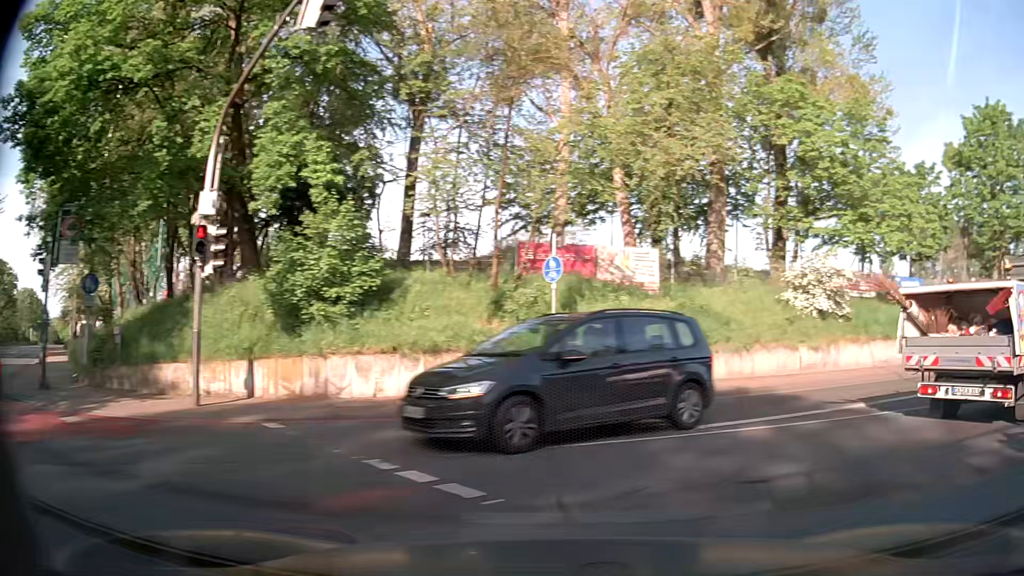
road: secondary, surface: asphalt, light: Day
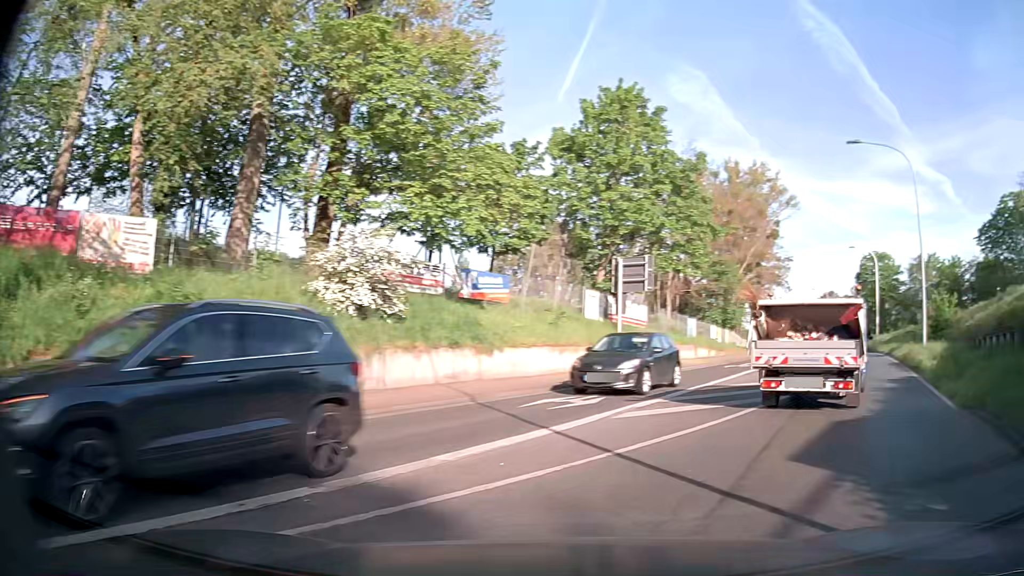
(+1.8, +5.7) m; +37°
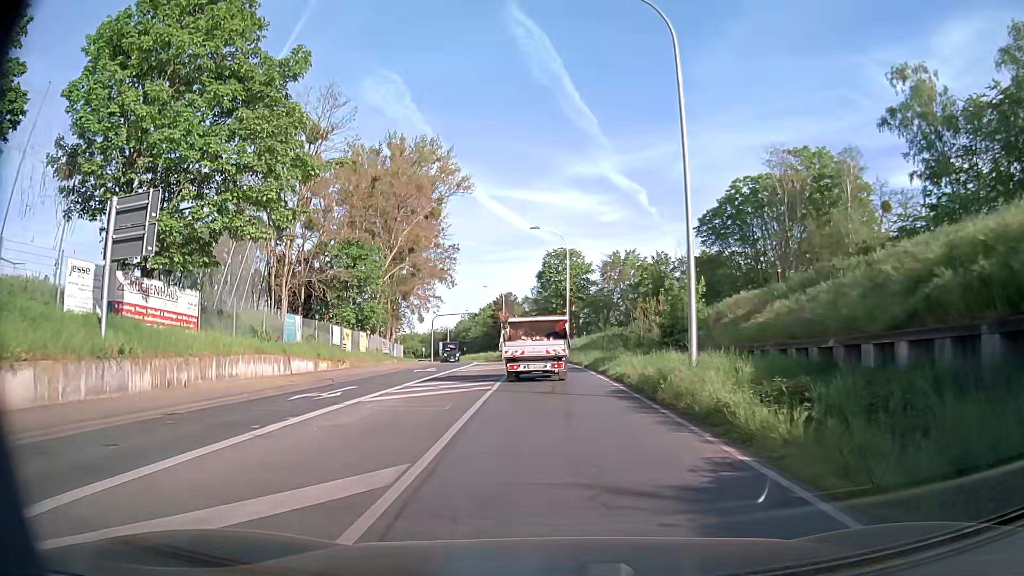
(+5.6, +14.3) m; +27°
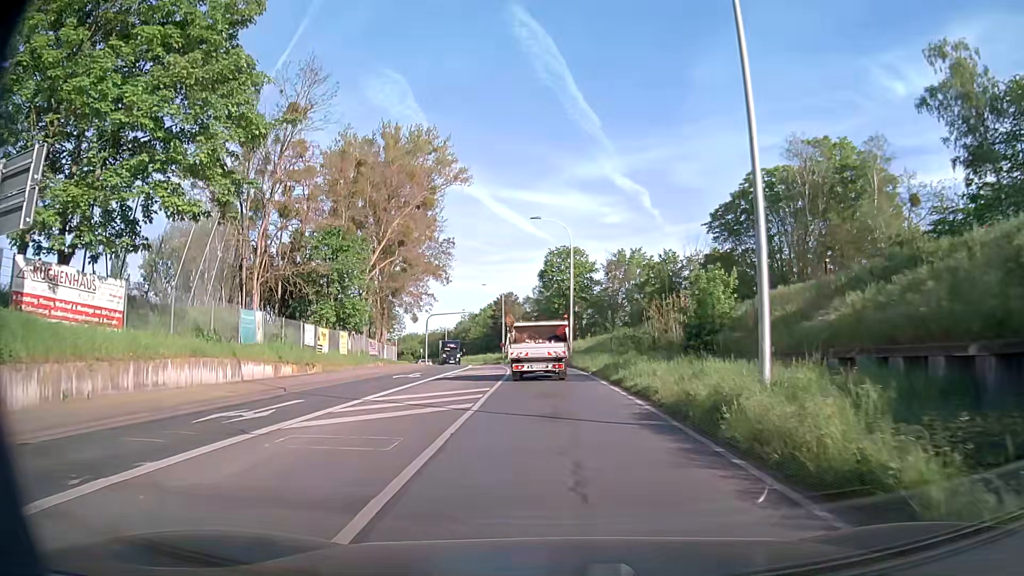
(0.0, +4.9) m; 0°
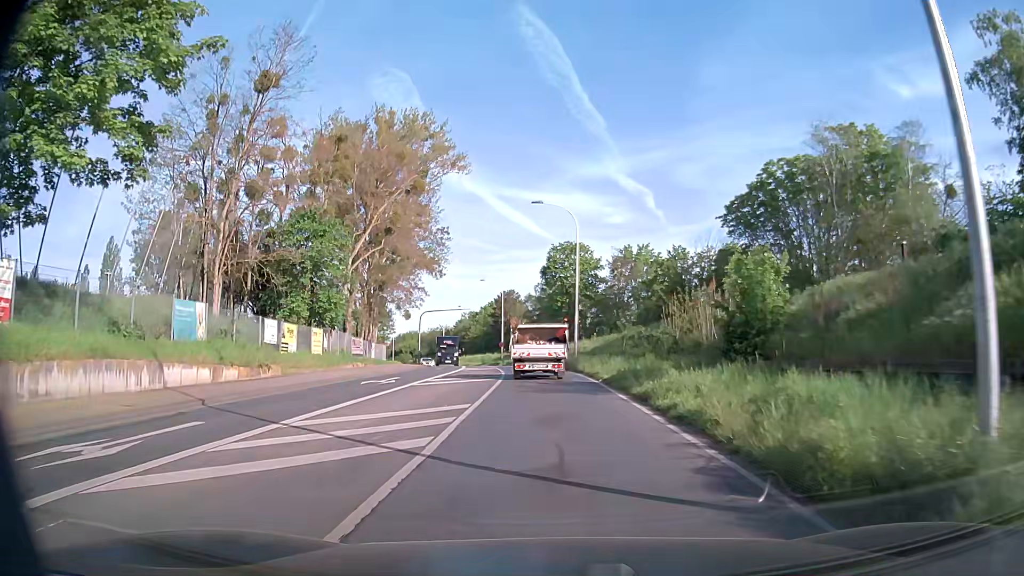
(0.0, +5.4) m; -1°
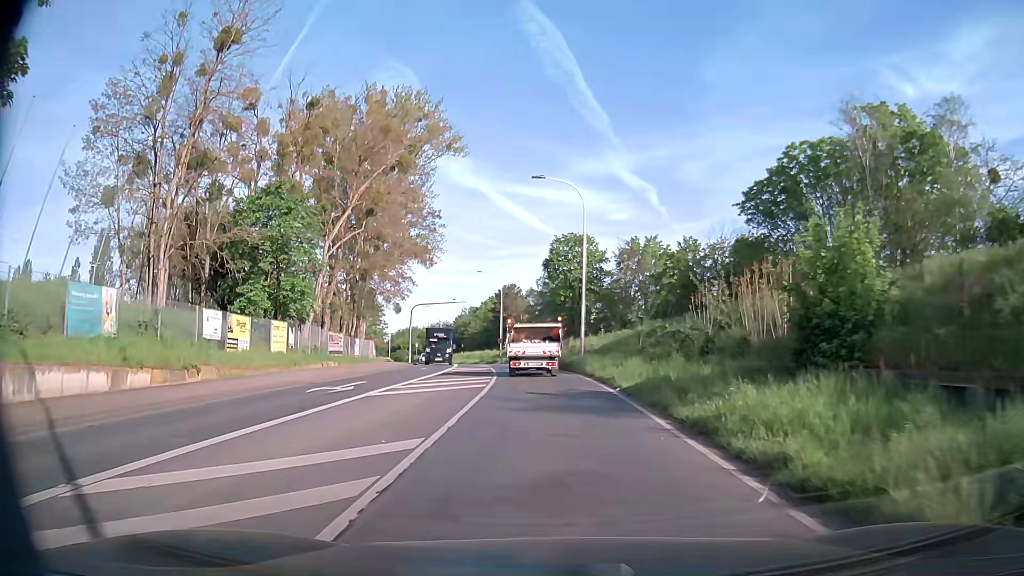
(+0.1, +5.8) m; 0°
